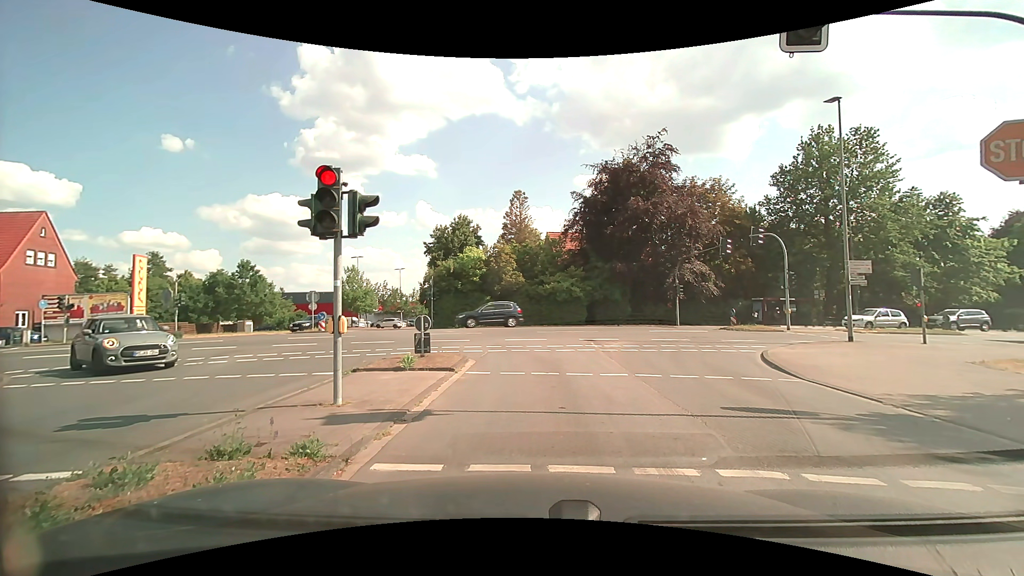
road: tertiary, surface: asphalt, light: Day
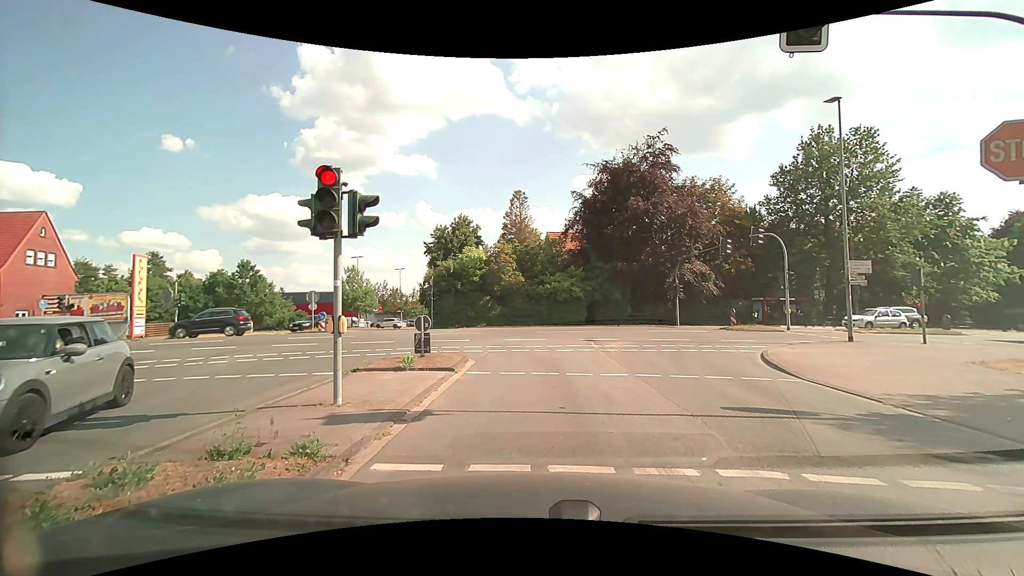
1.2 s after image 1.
(0.0, 0.0) m; 0°
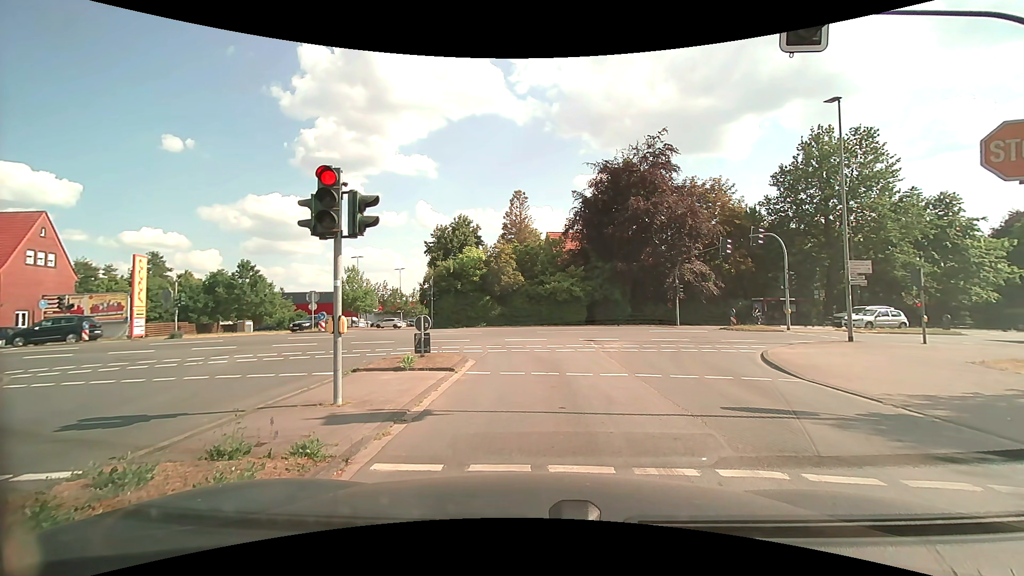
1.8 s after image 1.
(0.0, 0.0) m; 0°
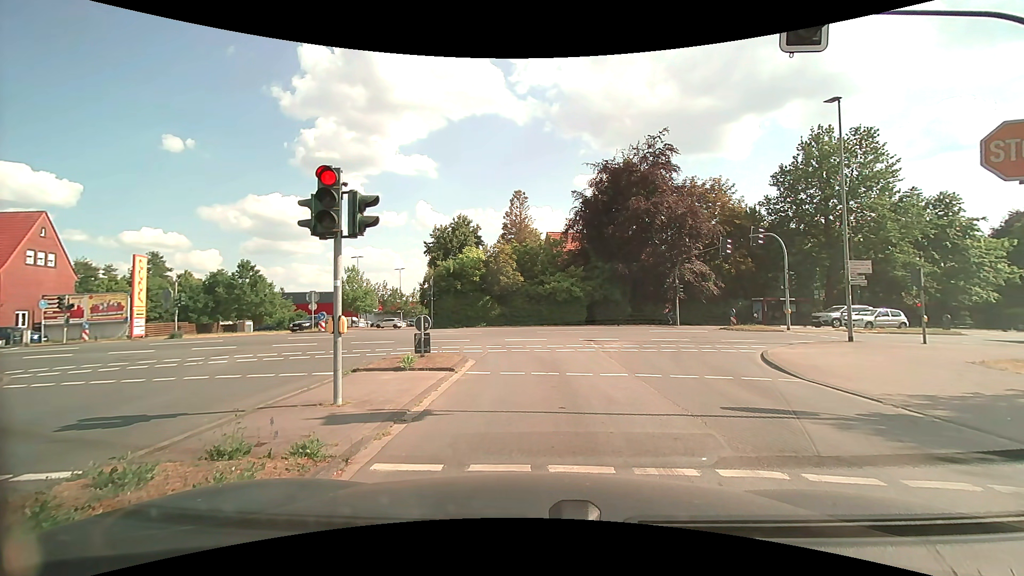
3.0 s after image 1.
(0.0, 0.0) m; 0°
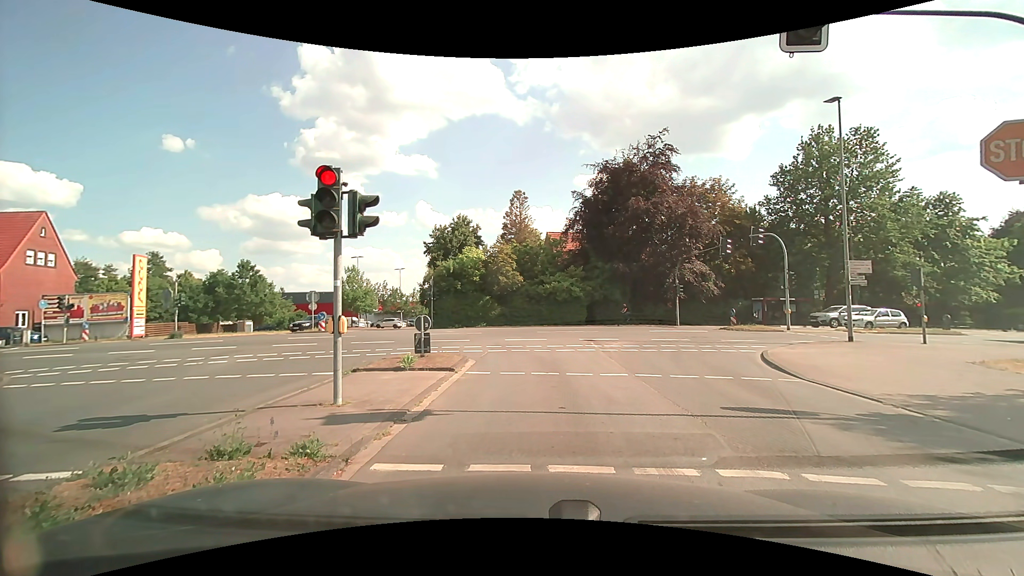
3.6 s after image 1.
(0.0, 0.0) m; 0°
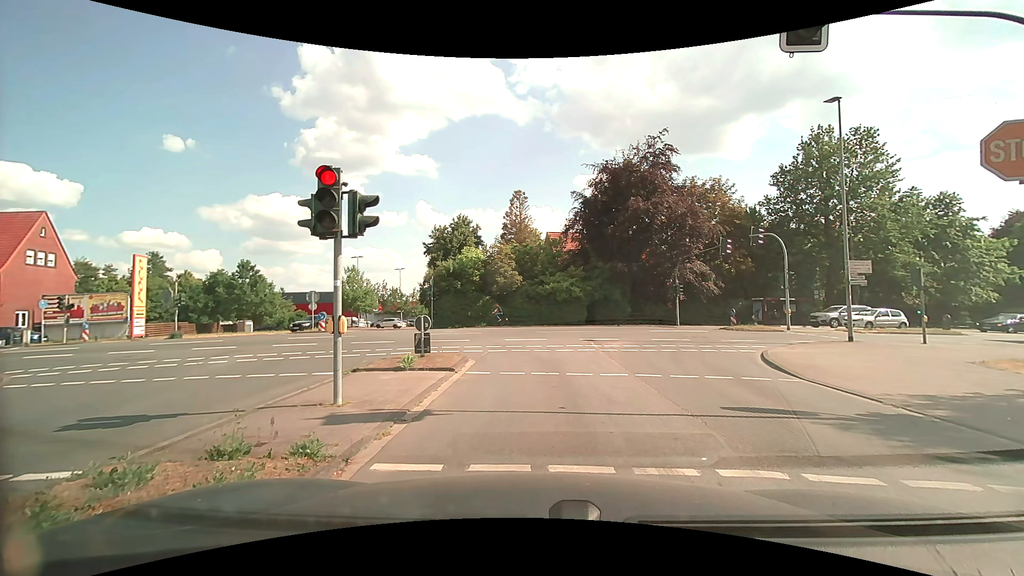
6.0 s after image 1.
(0.0, 0.0) m; 0°
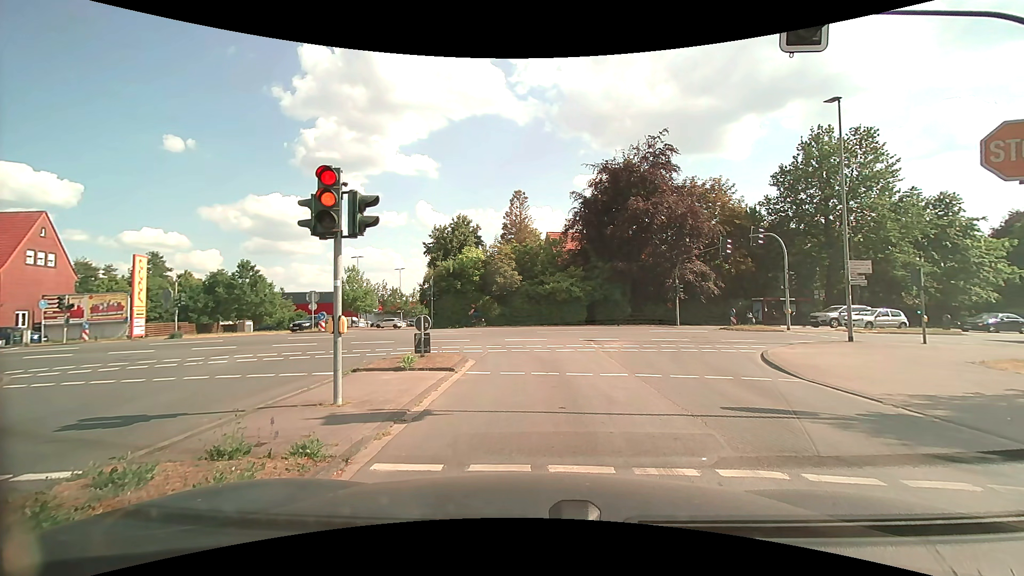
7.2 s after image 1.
(0.0, 0.0) m; 0°
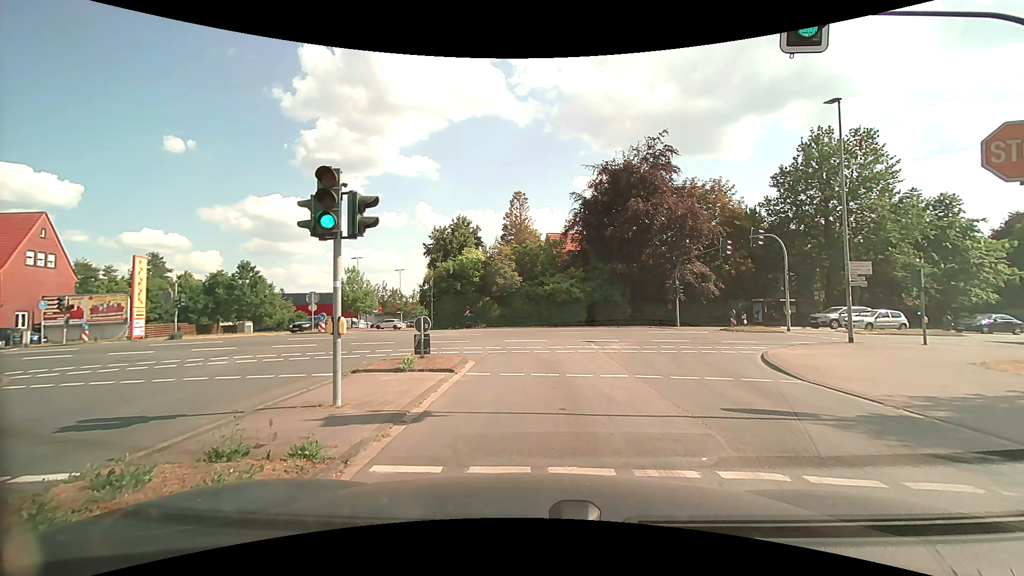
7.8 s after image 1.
(0.0, 0.0) m; 0°
(0, +10) (-2, +20) (-8, +27) (-18, +30) (-28, +29) (-37, +26) (-47, +23) (-56, +19) (-66, +16) (-75, +13) m
